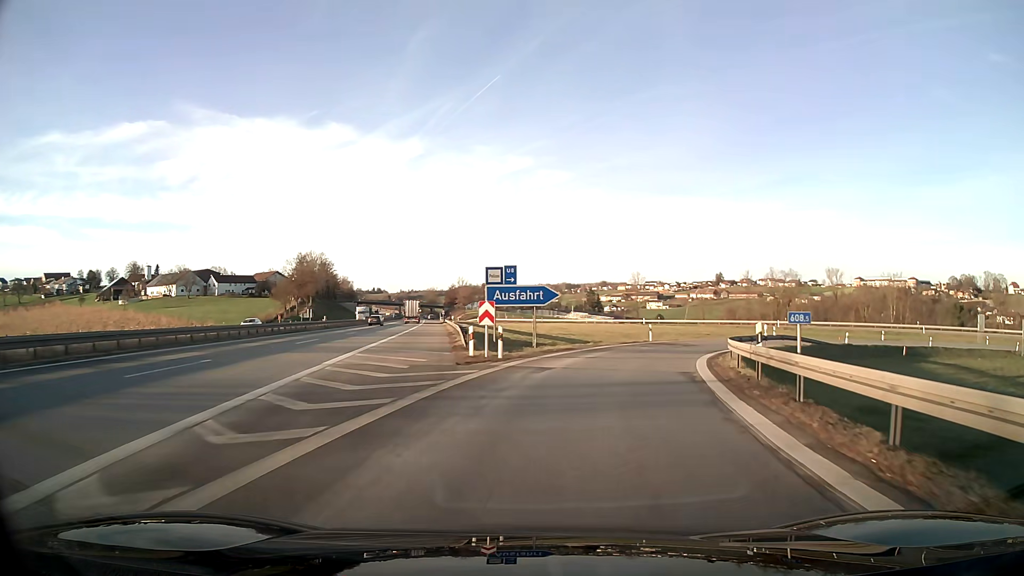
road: motorway_link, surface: asphalt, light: Day
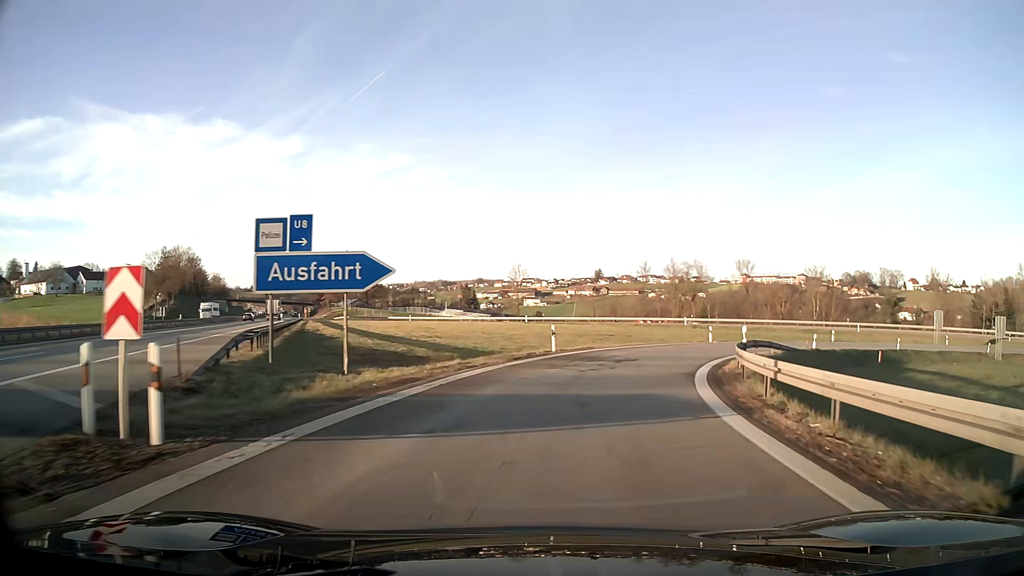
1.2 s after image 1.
(+1.3, +15.1) m; +11°
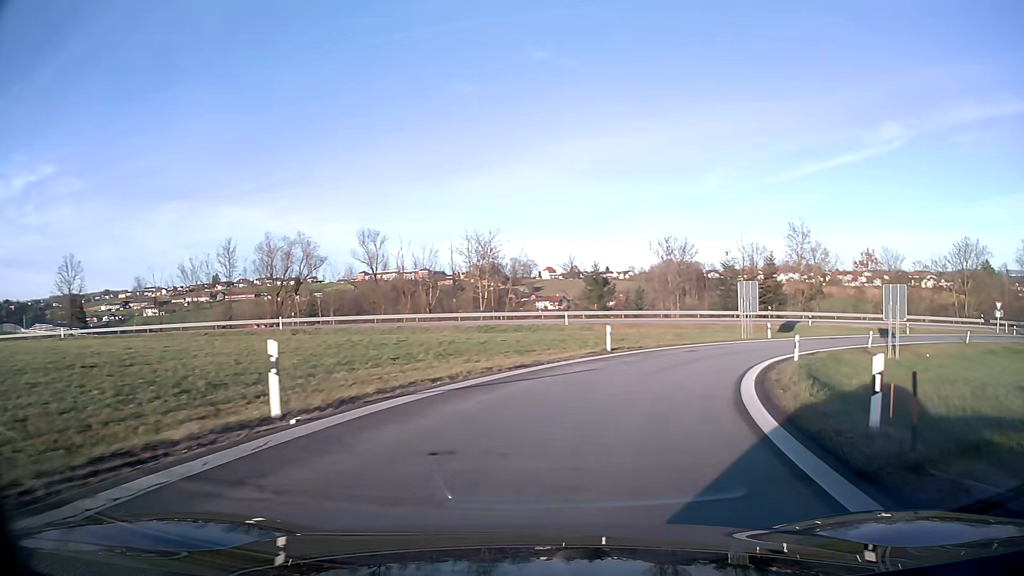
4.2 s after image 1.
(+9.3, +34.0) m; +33°
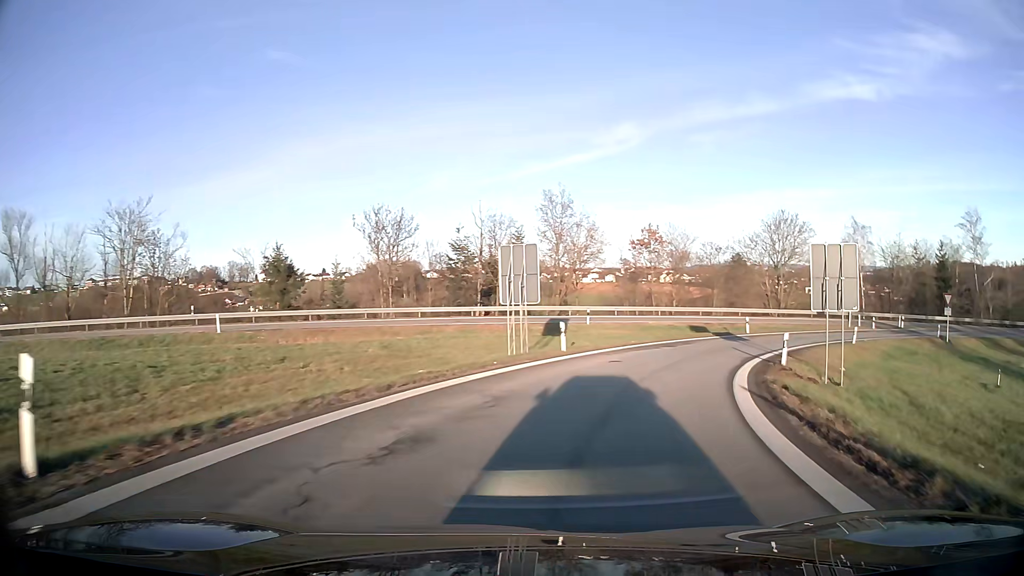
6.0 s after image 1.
(+4.4, +20.8) m; +24°
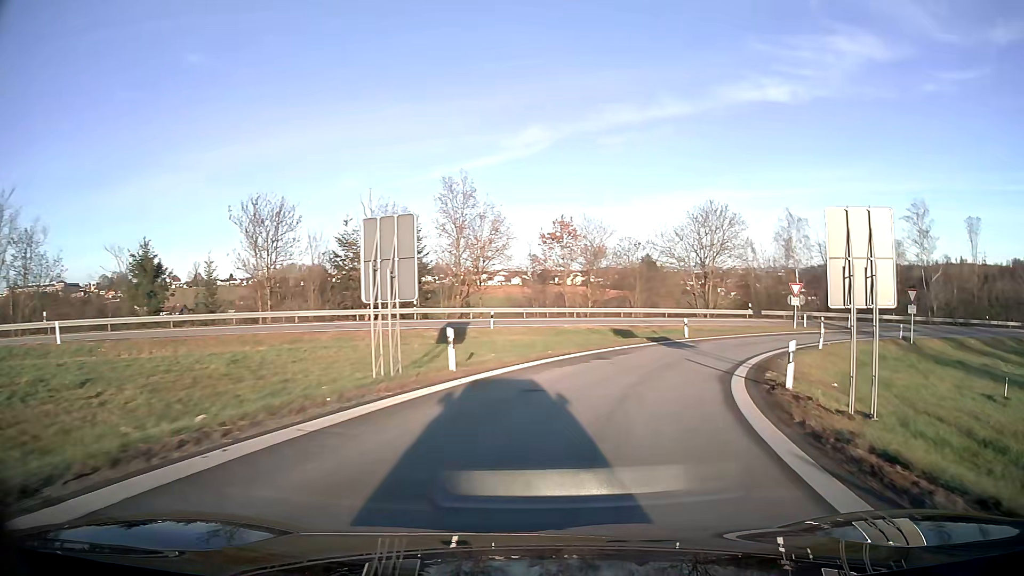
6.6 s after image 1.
(+0.5, +7.3) m; +8°
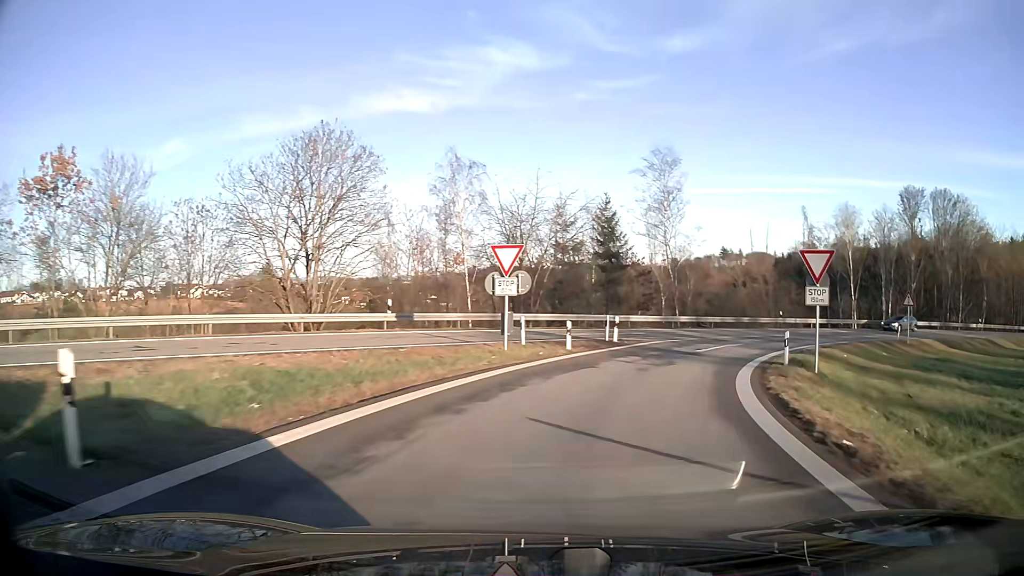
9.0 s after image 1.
(+8.0, +28.3) m; +32°
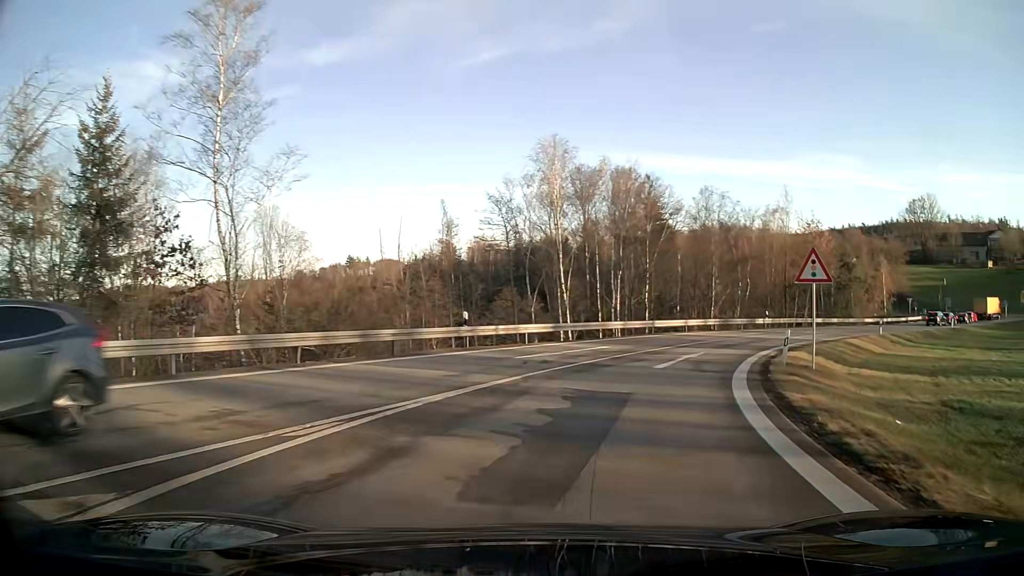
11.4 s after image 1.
(+7.7, +27.5) m; +32°
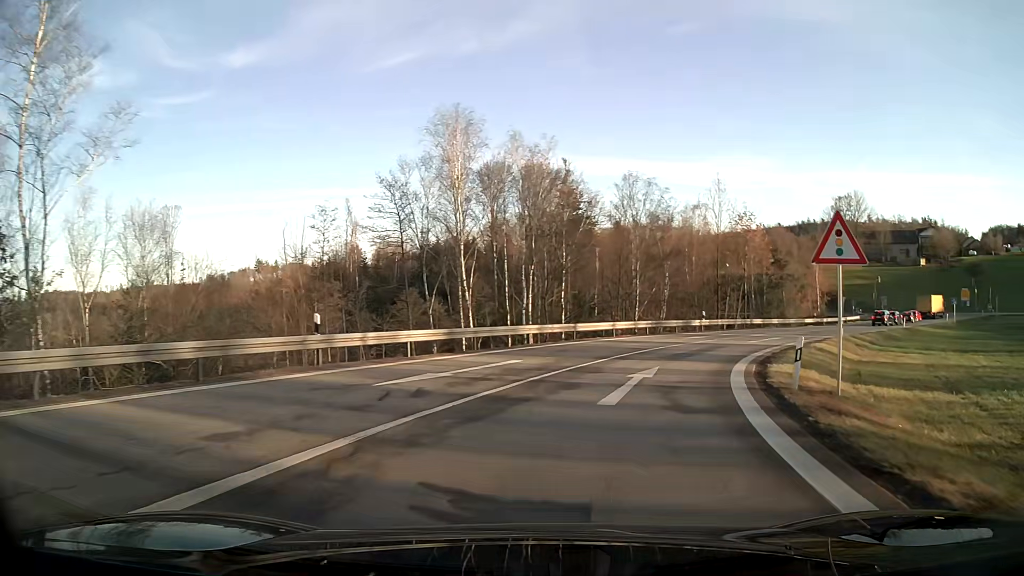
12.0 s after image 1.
(+0.5, +7.0) m; +7°
(+1, +10) (+4, +20) (+8, +29) (+13, +37) (+19, +45) (+25, +53) (+31, +61) (+37, +69) (+44, +76) (+51, +83) m
